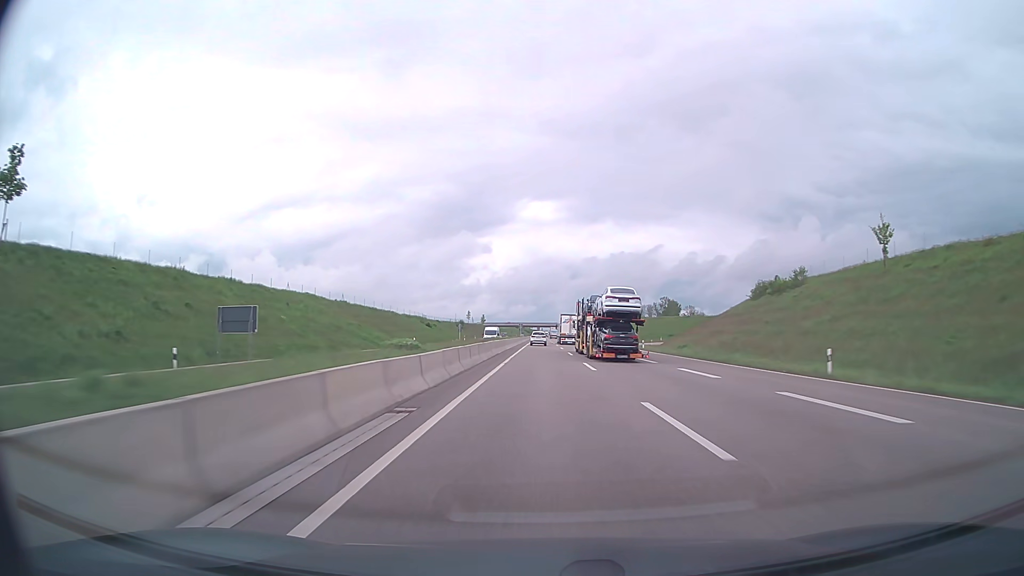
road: trunk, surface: asphalt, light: Day
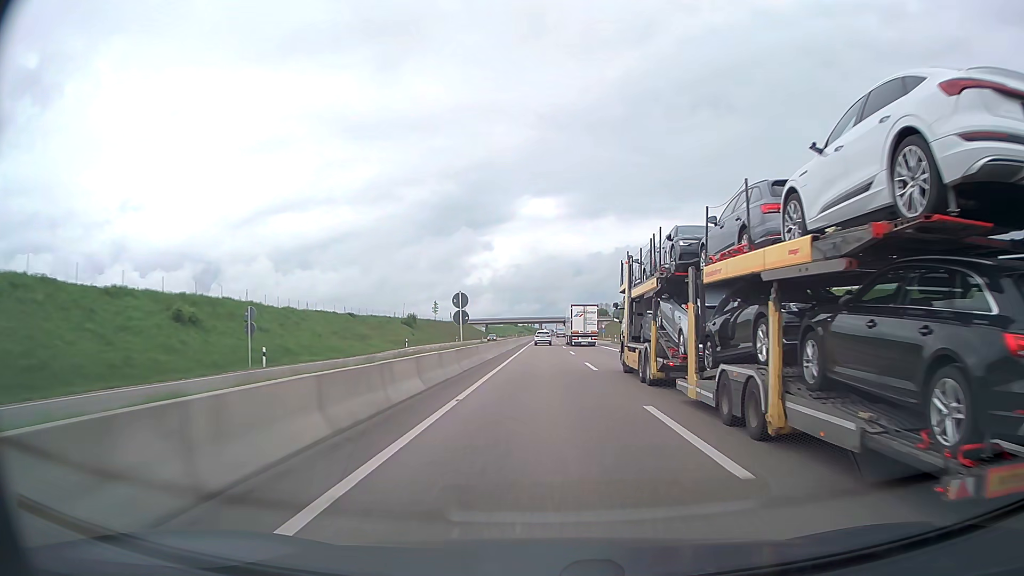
(-0.4, +91.3) m; 0°
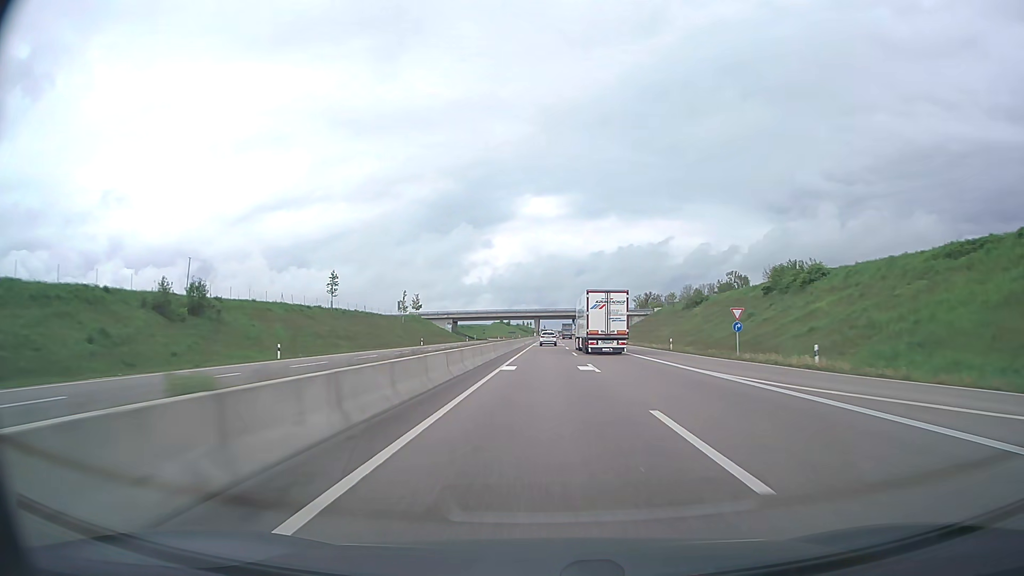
(+0.2, +91.0) m; 0°
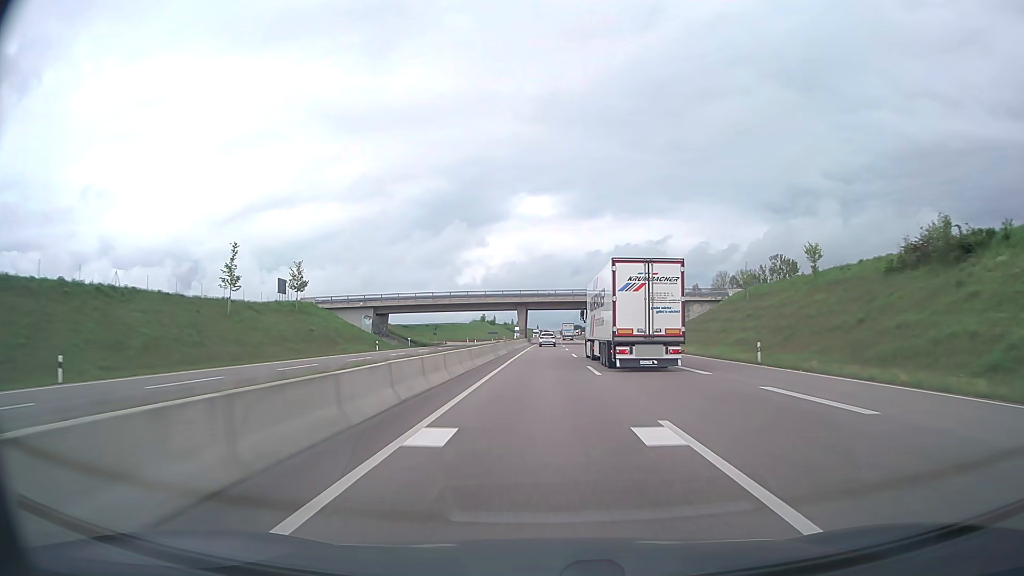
(+0.5, +73.7) m; +1°
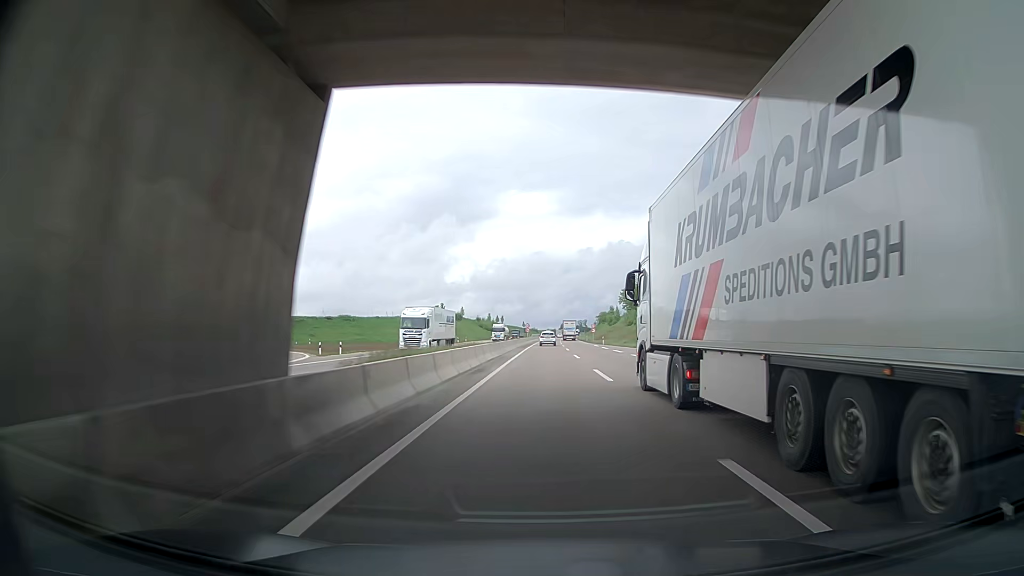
(+0.6, +93.8) m; +1°
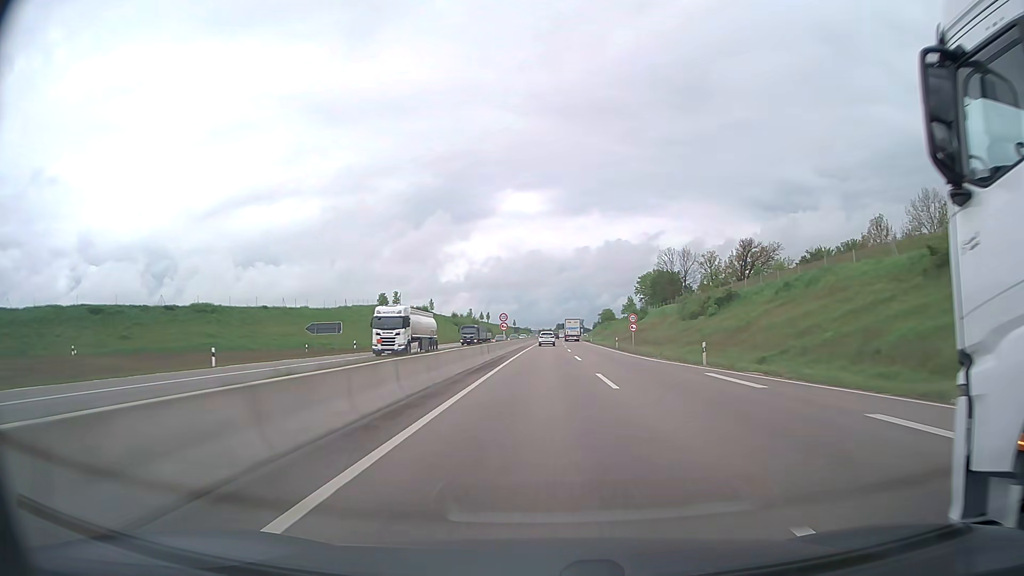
(+0.2, +56.8) m; 0°
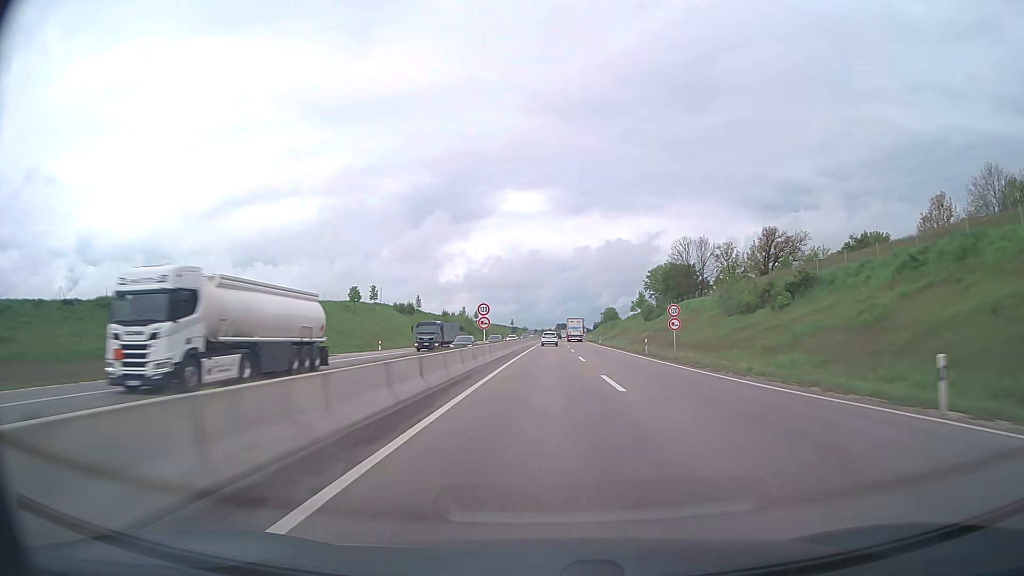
(0.0, +18.9) m; 0°
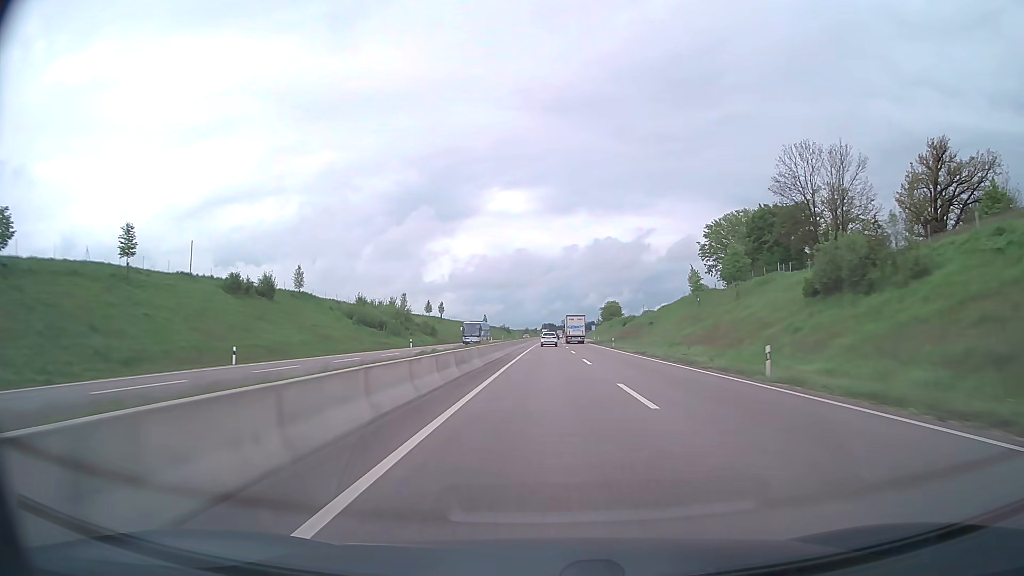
(+0.6, +76.0) m; +1°
(0, +10) (0, +20) (0, +30) (0, +40) (0, +50) (+1, +60) (+1, +70) (+1, +80) (+1, +90) (+1, +100) m
